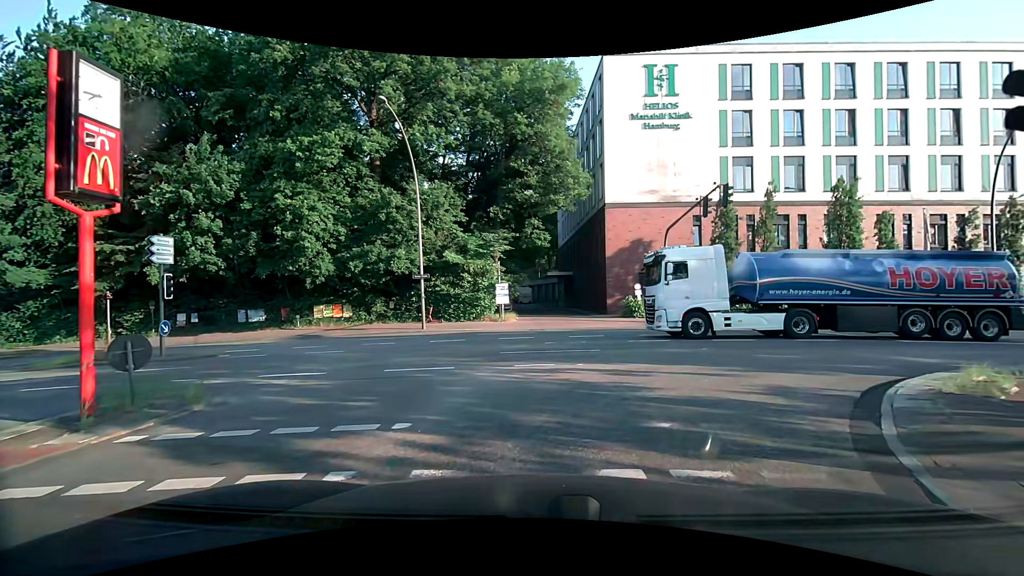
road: secondary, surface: asphalt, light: Day
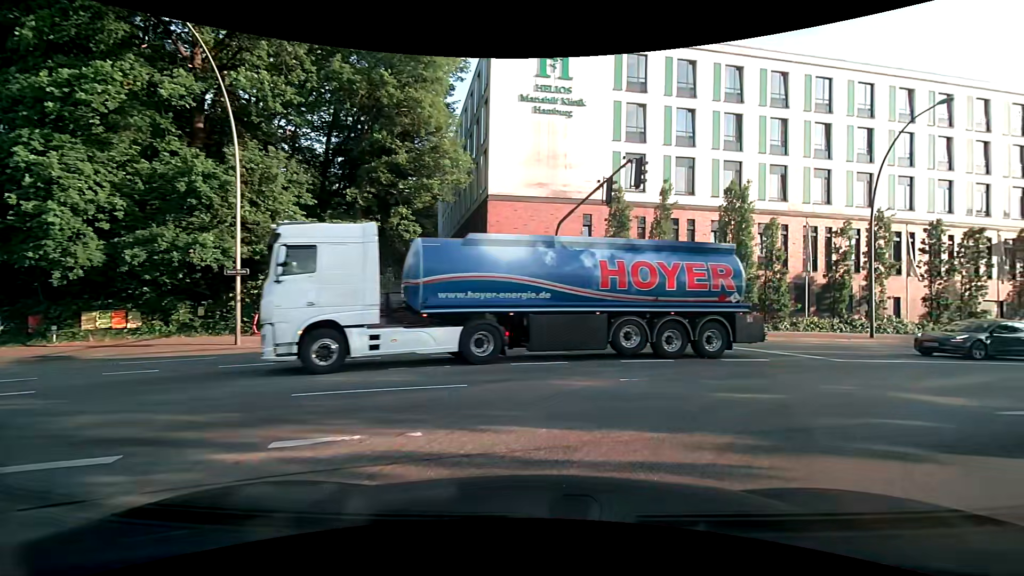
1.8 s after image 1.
(+0.5, +6.2) m; +12°
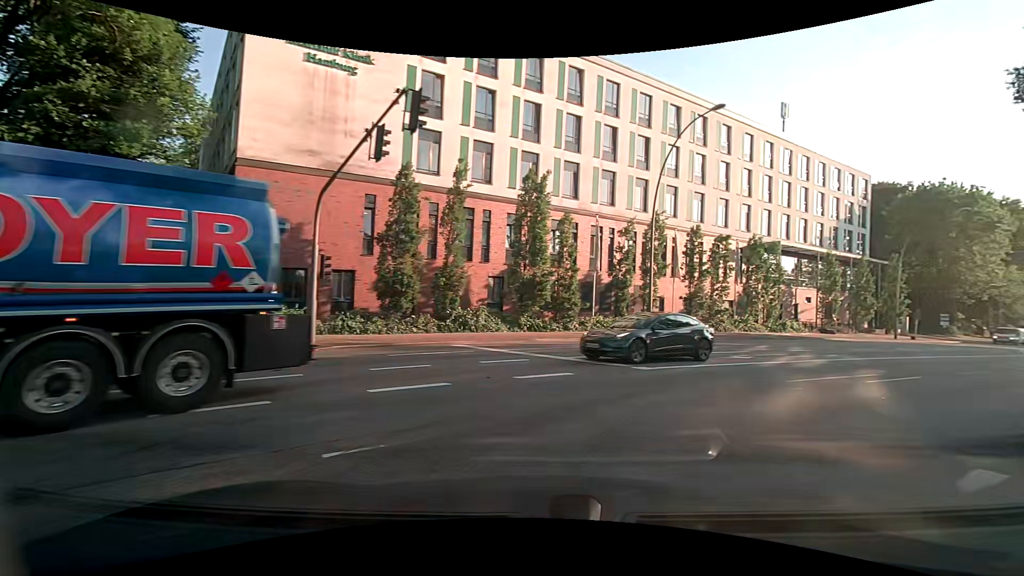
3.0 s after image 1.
(+1.0, +5.2) m; +22°
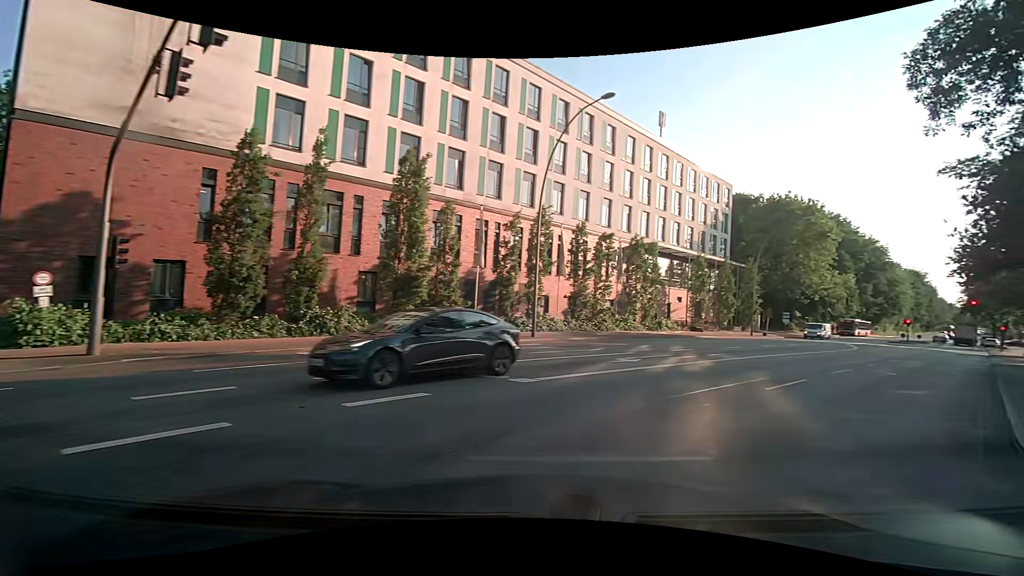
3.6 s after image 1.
(+0.3, +2.8) m; +12°
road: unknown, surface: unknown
